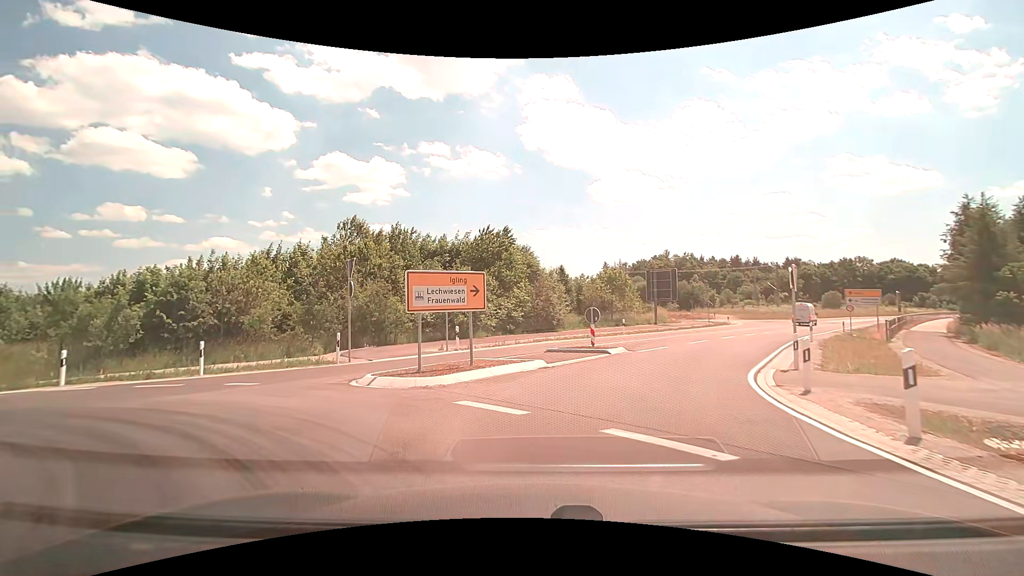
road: tertiary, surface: asphalt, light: Day
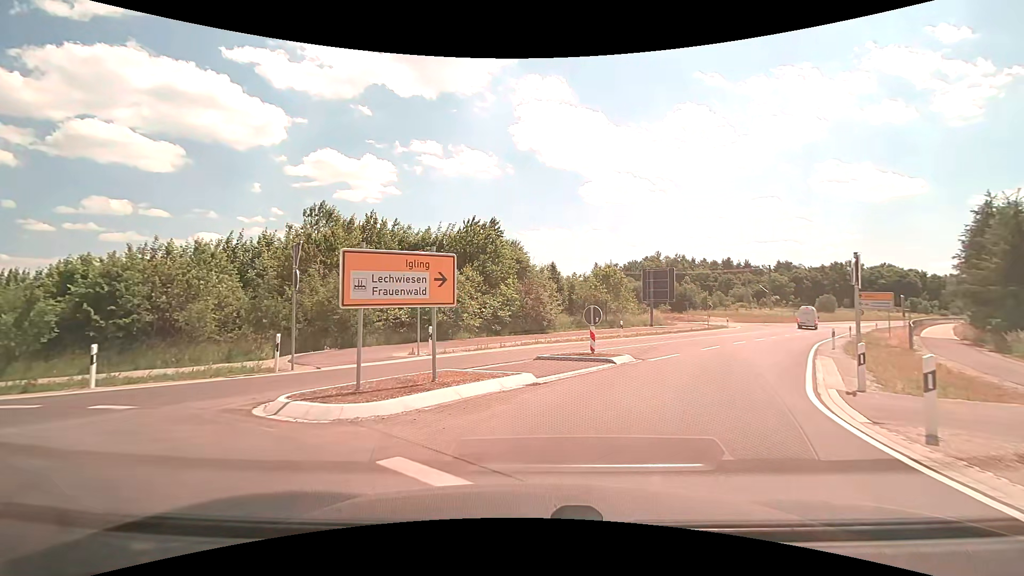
(0.0, +3.4) m; +1°
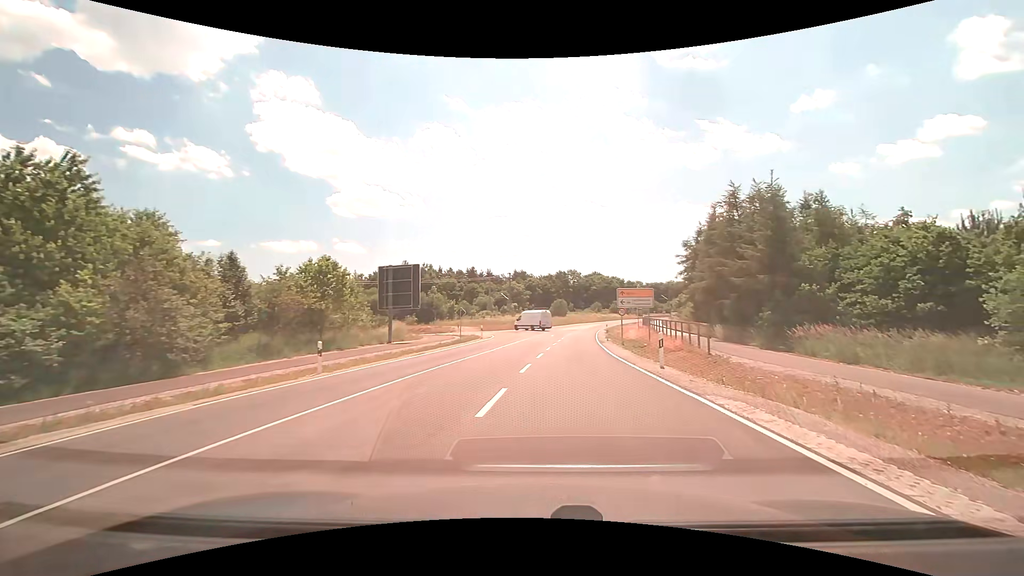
(+3.1, +13.9) m; +29°
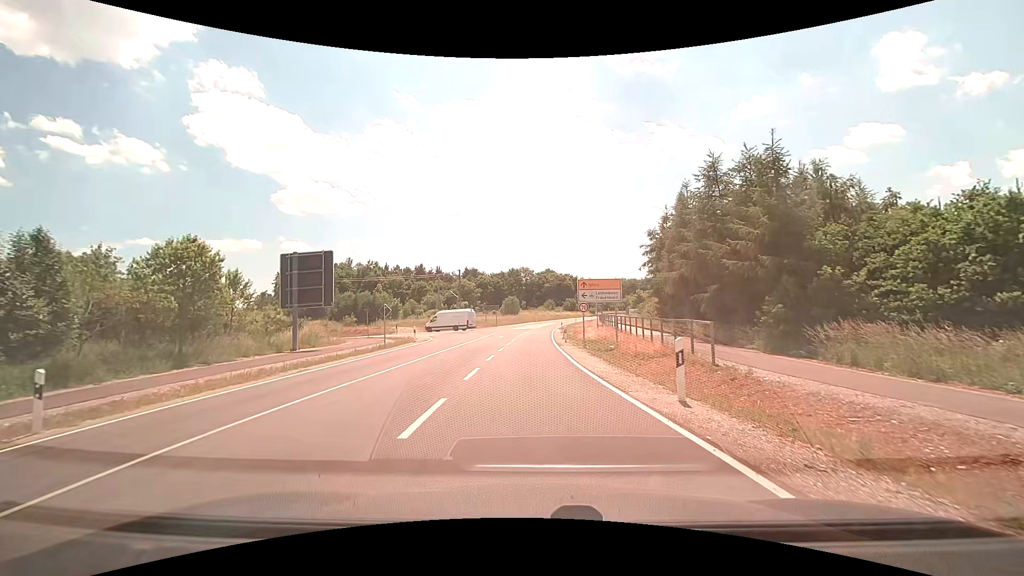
(+0.4, +7.3) m; +5°
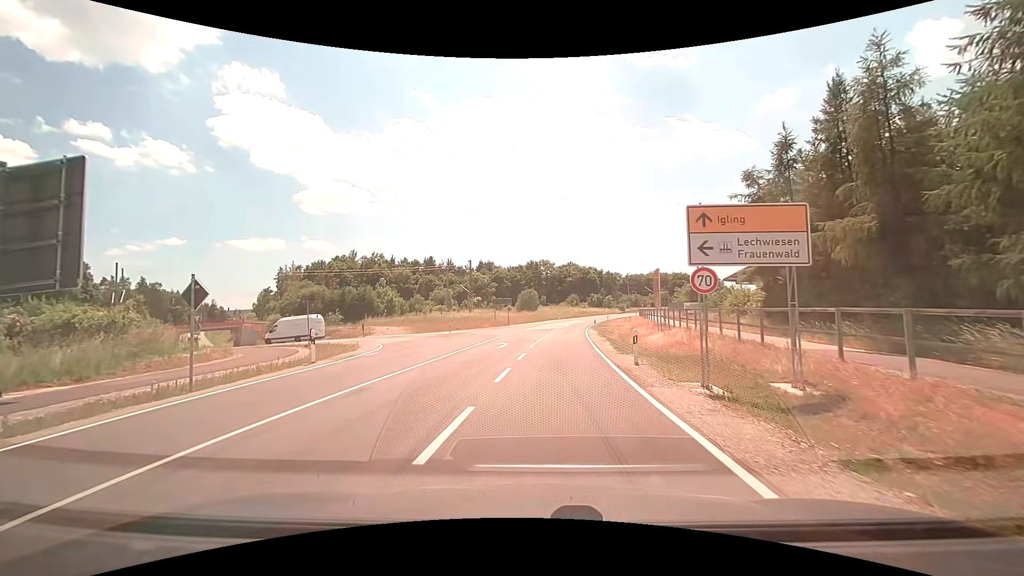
(-0.3, +19.0) m; -2°
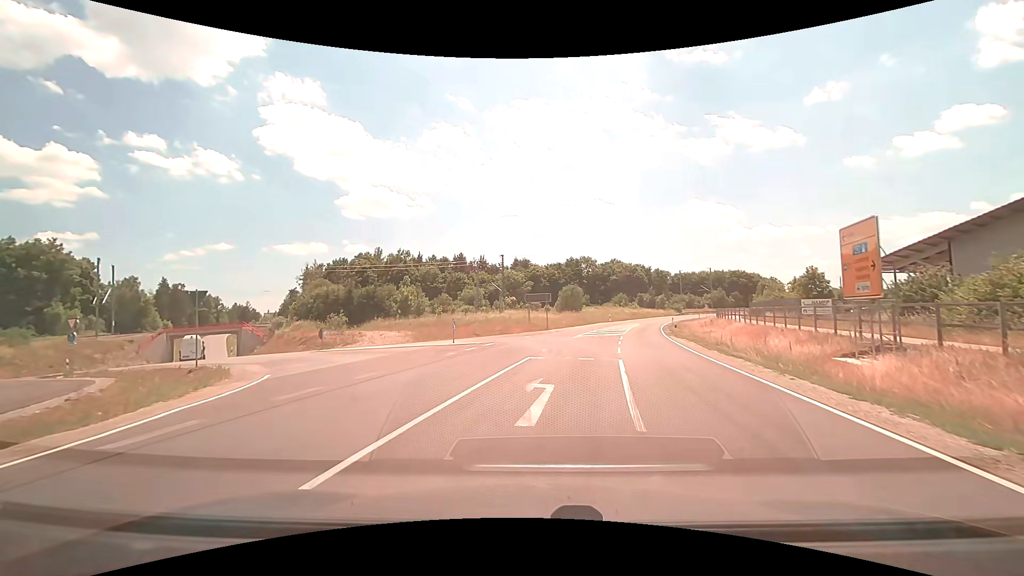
(-0.9, +16.7) m; -5°
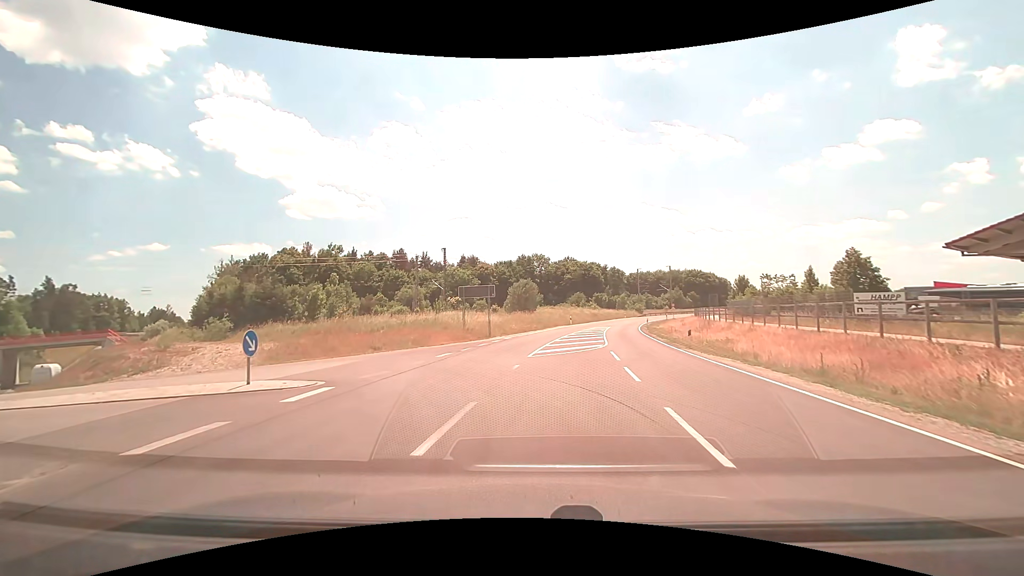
(+0.9, +14.7) m; +6°
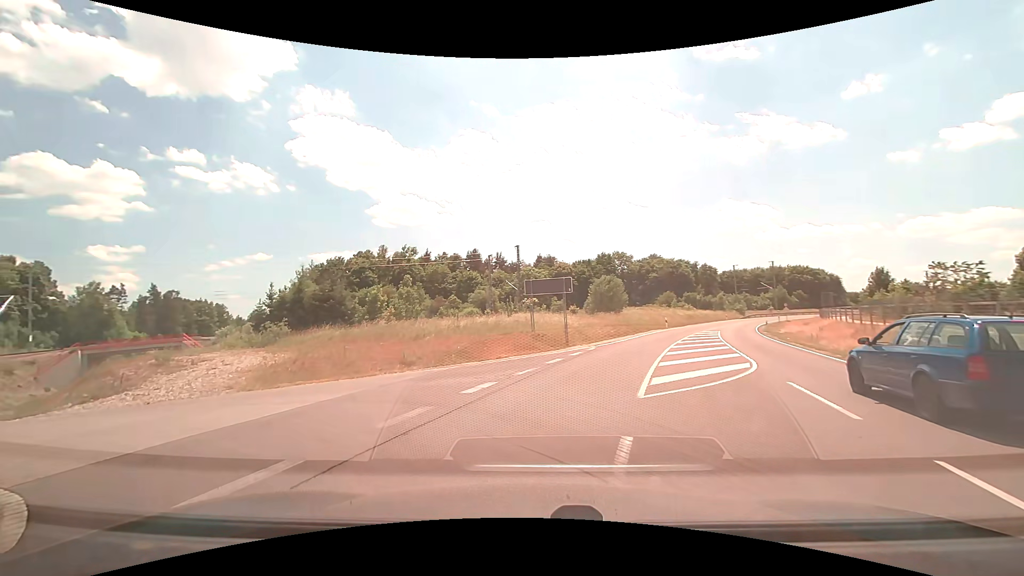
(-0.2, +8.1) m; -8°
(-4, +9) (-13, +13) (-22, +17) (-30, +23) (-36, +31) (-41, +40) (-45, +49) (-50, +58) (-55, +66) (-60, +75) m
